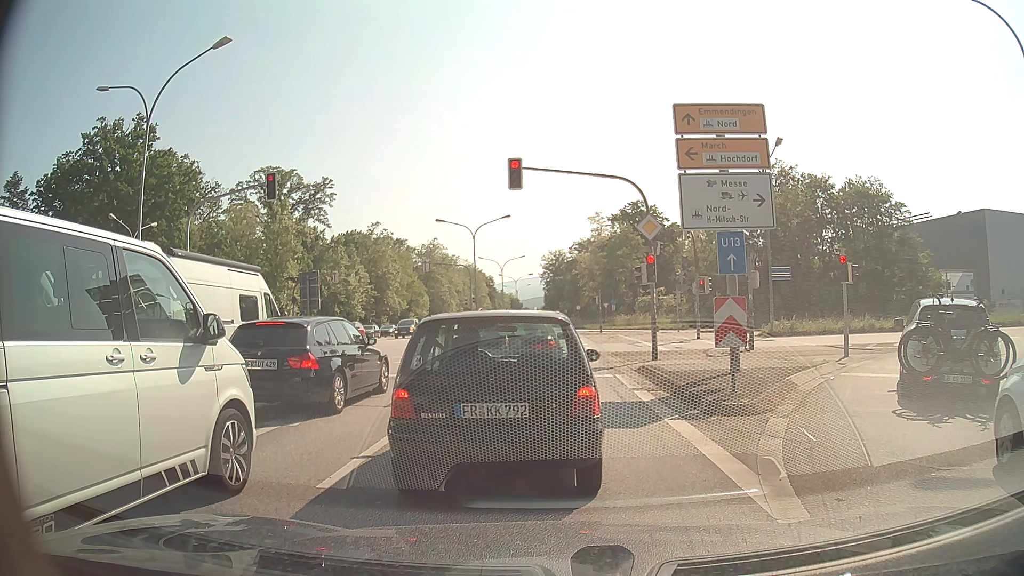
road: primary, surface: asphalt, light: Day
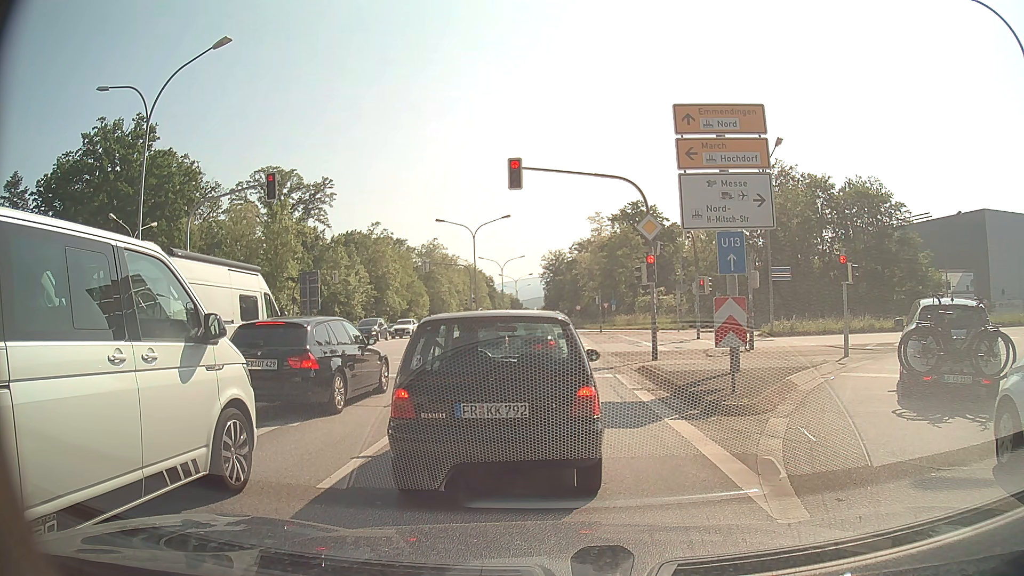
(0.0, 0.0) m; 0°
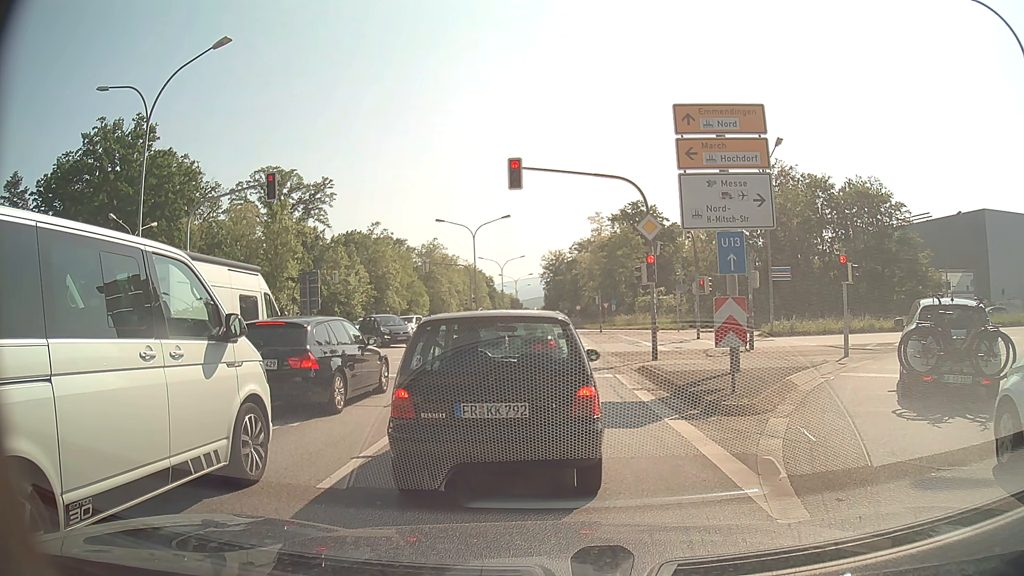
(0.0, 0.0) m; 0°
